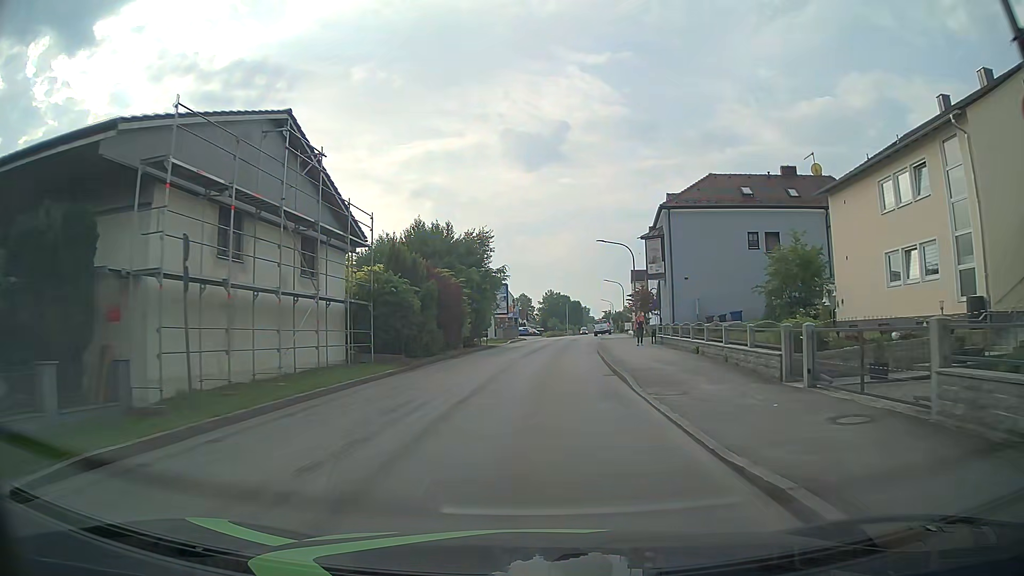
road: unclassified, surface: asphalt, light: Day
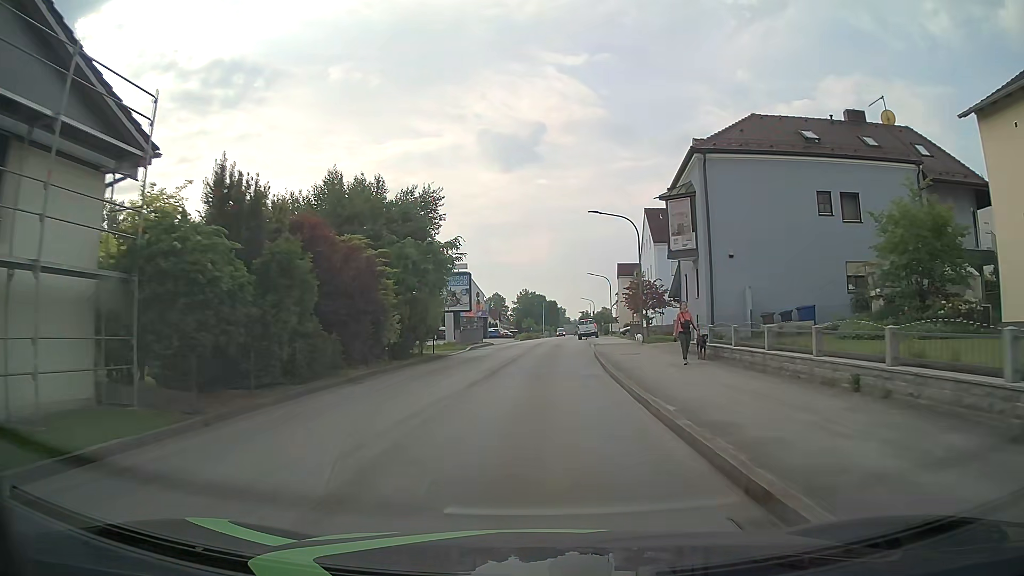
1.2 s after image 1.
(+0.2, +13.5) m; +2°
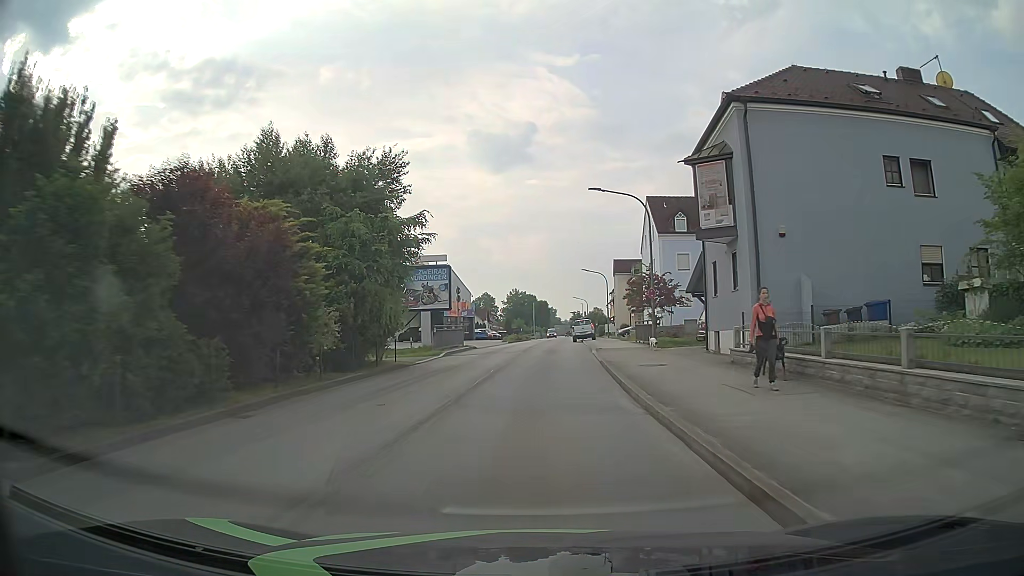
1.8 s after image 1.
(0.0, +6.5) m; +1°
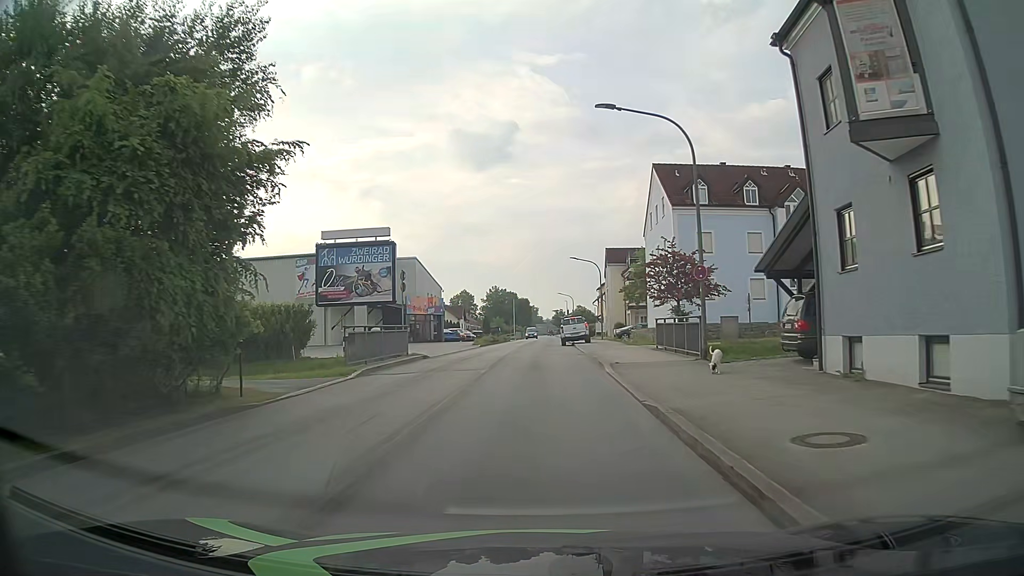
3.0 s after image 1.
(+0.1, +11.9) m; +2°
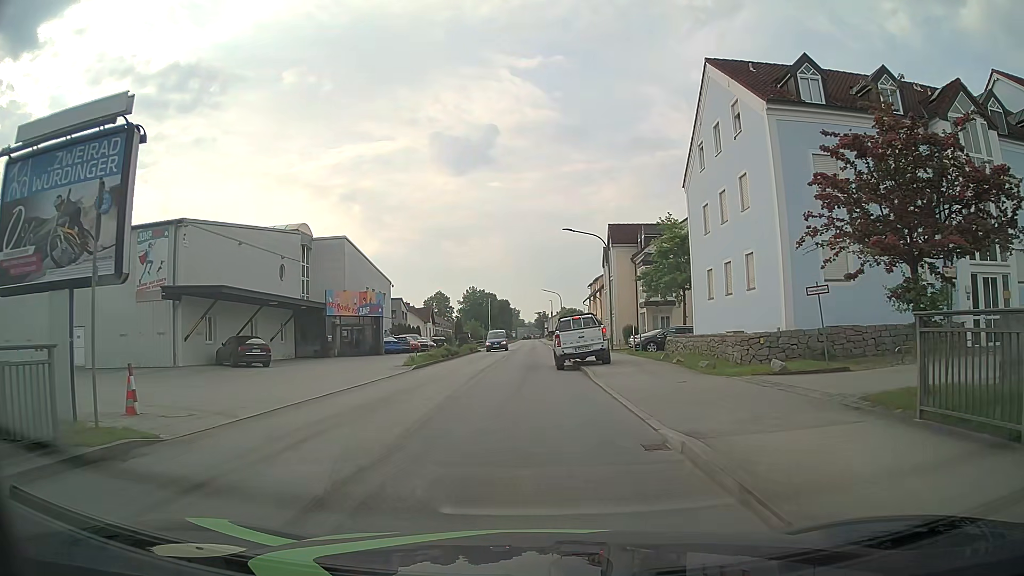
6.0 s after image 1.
(+0.3, +19.8) m; +2°
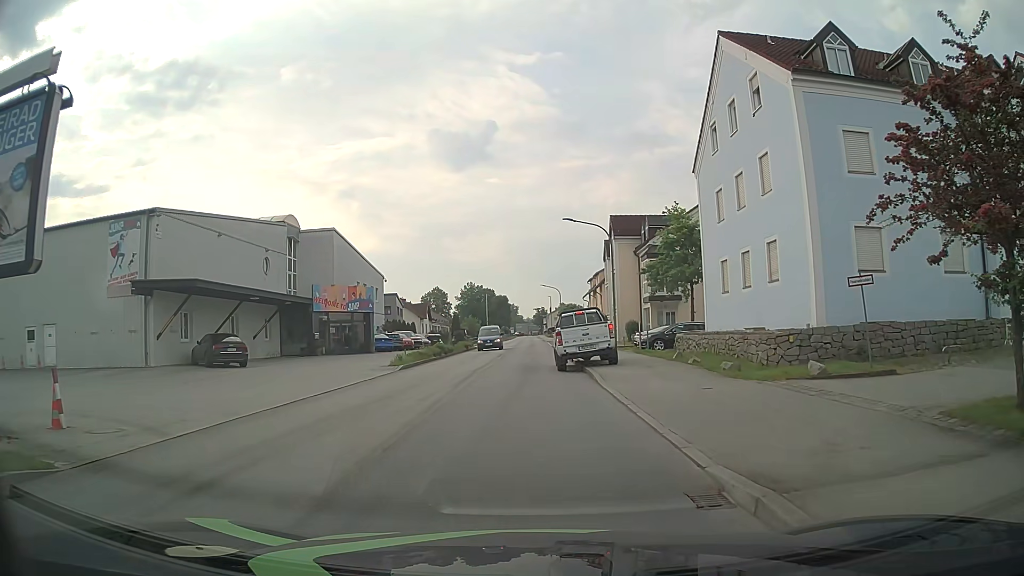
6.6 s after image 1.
(0.0, +2.4) m; -1°
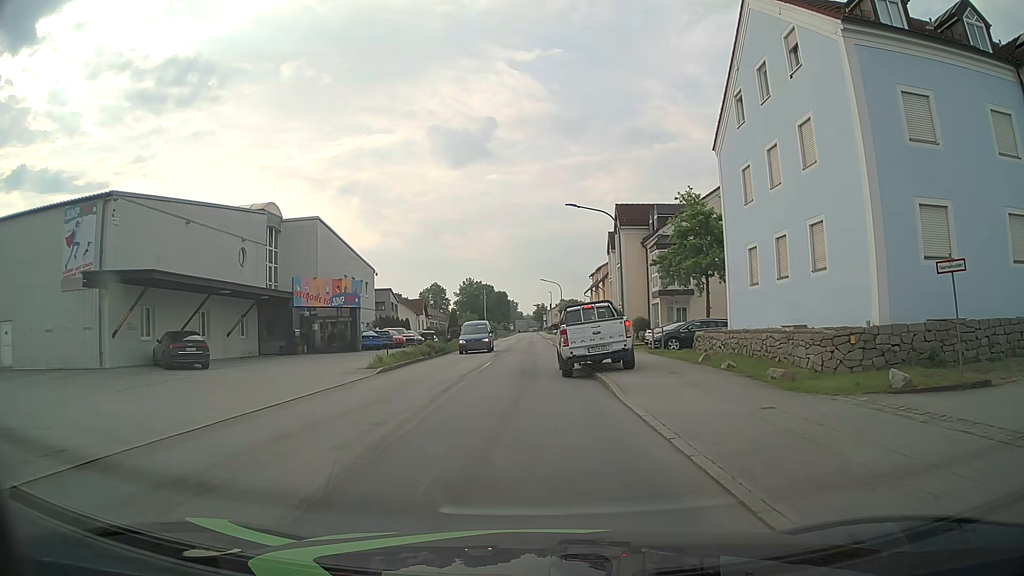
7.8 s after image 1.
(0.0, +3.4) m; +1°
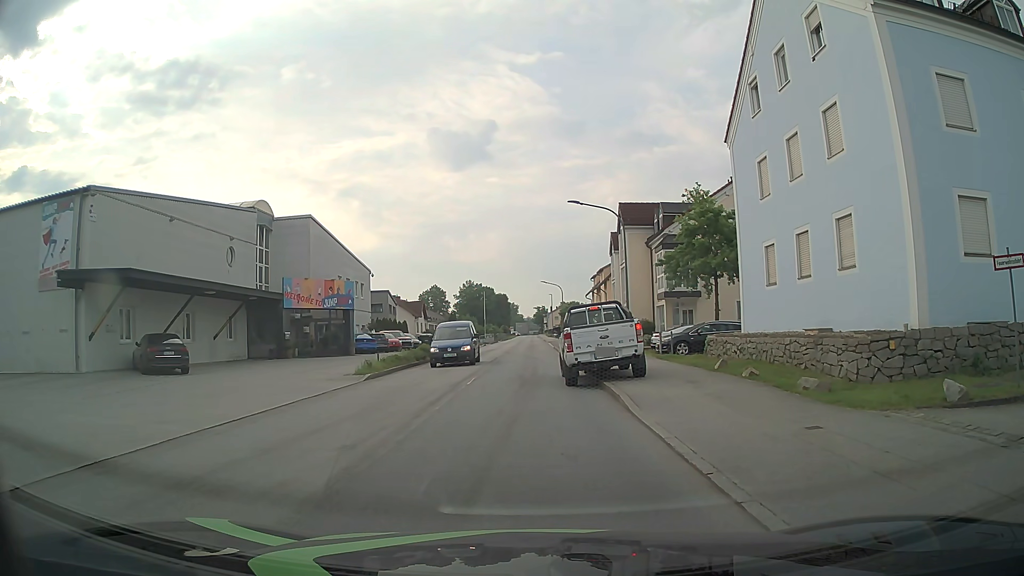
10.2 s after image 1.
(0.0, +1.6) m; -2°
